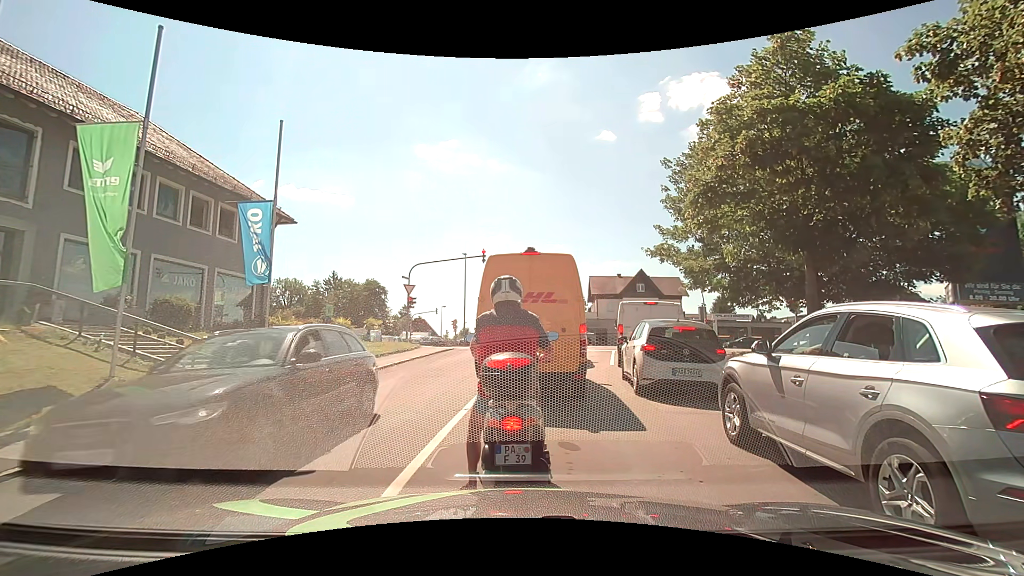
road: residential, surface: asphalt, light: Day
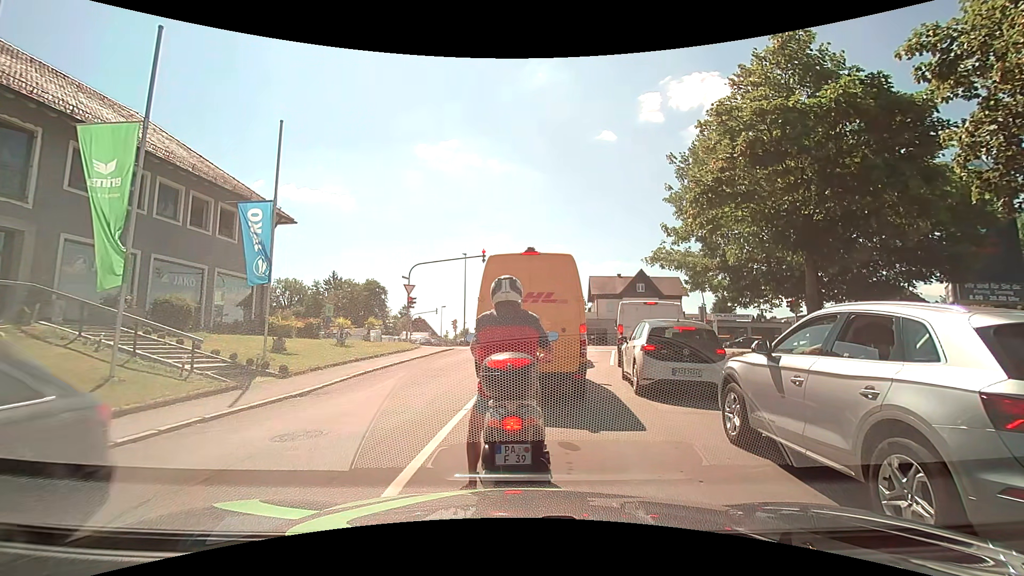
(0.0, 0.0) m; 0°
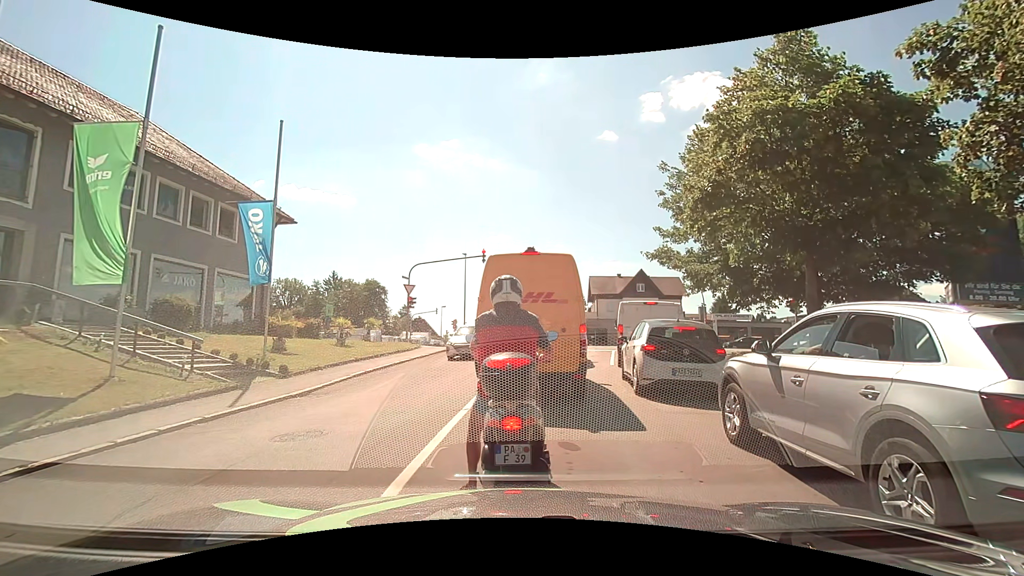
(0.0, 0.0) m; 0°
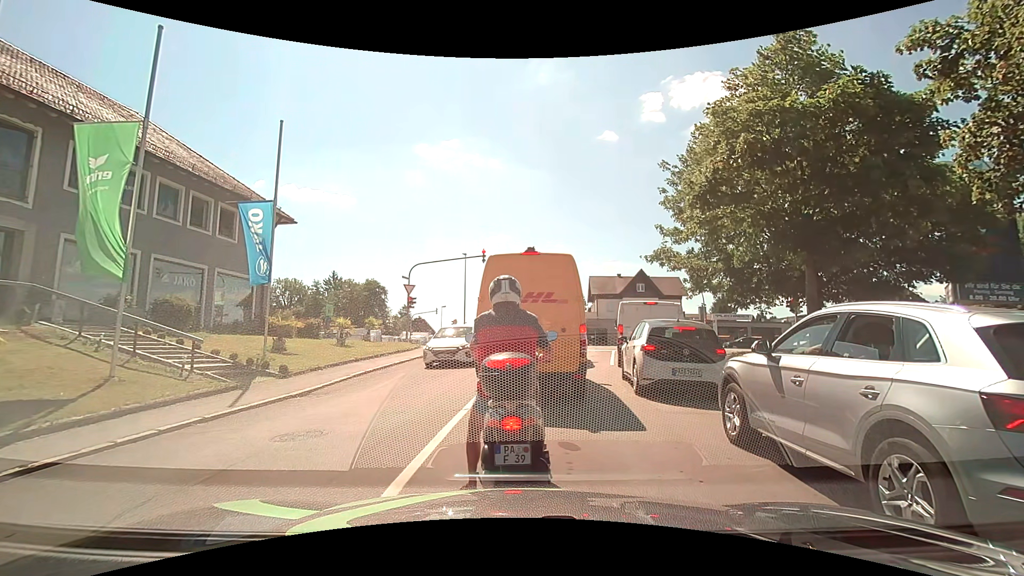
(0.0, 0.0) m; 0°
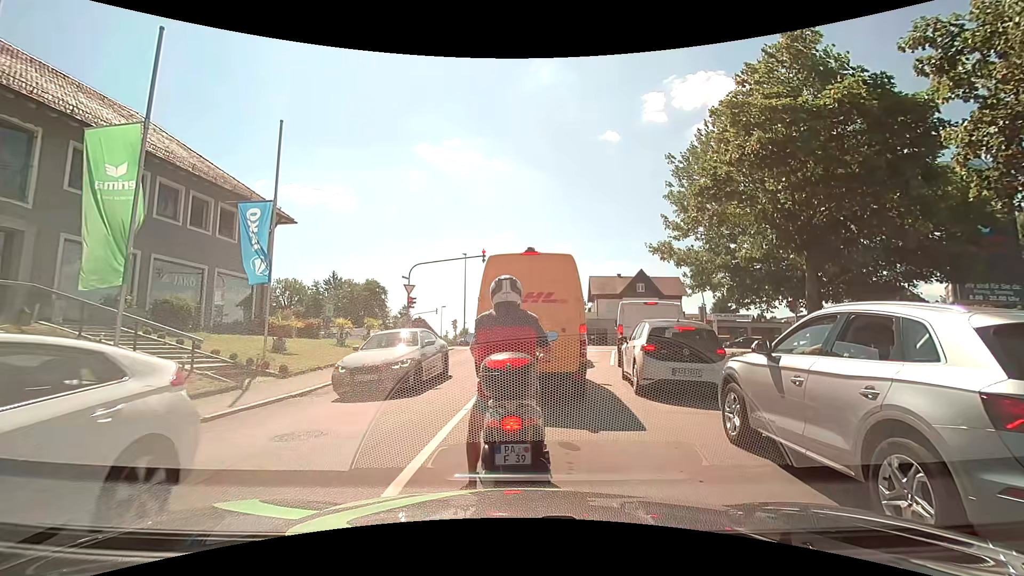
(0.0, 0.0) m; 0°
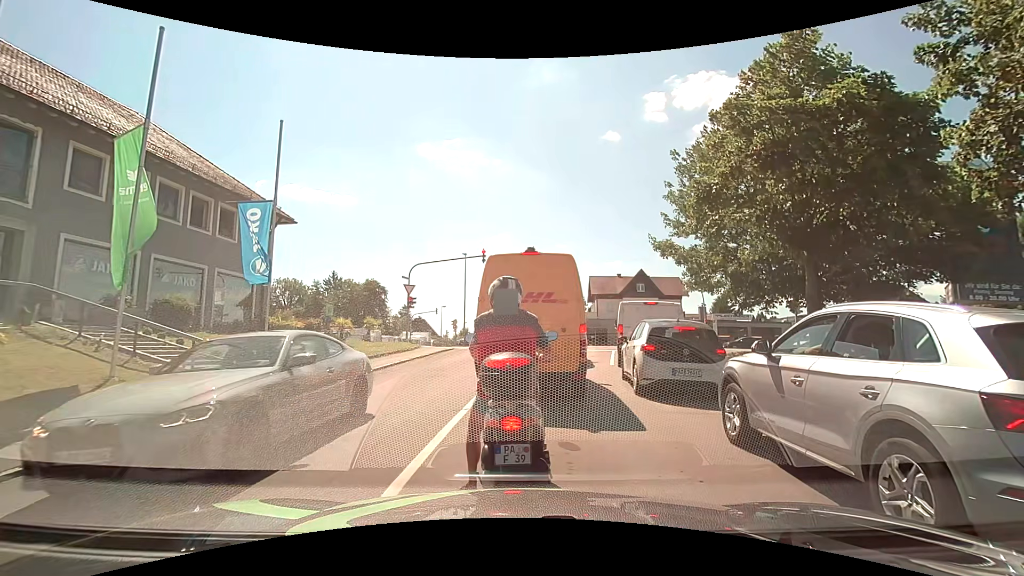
(0.0, 0.0) m; 0°
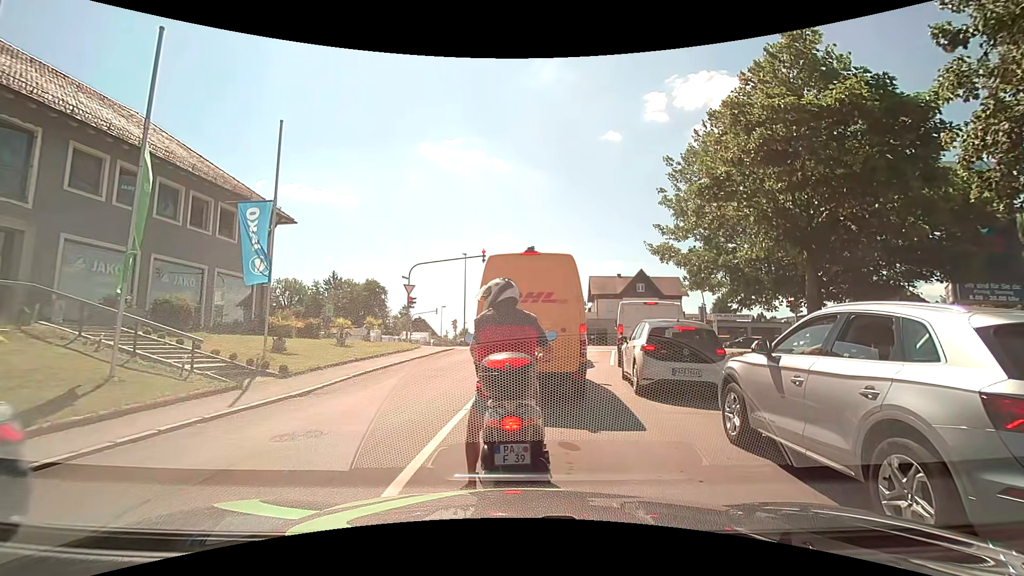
(0.0, 0.0) m; 0°
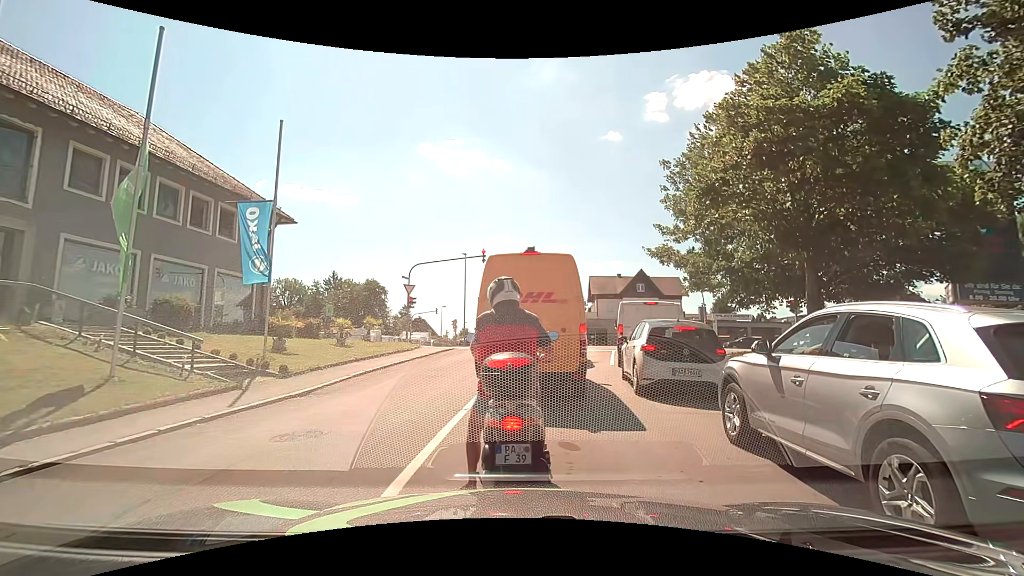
(0.0, 0.0) m; 0°
(0, +10) (+2, +20) (+3, +30) (+2, +40) (-5, +47) (-14, +50) (-24, +51) (-34, +52) (-44, +54) (-54, +55) m
